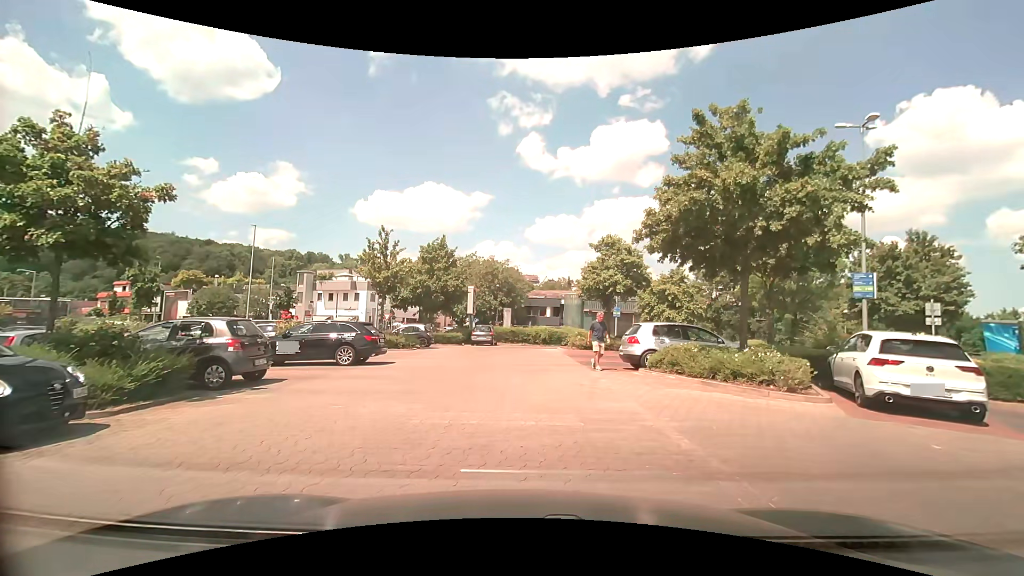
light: Day
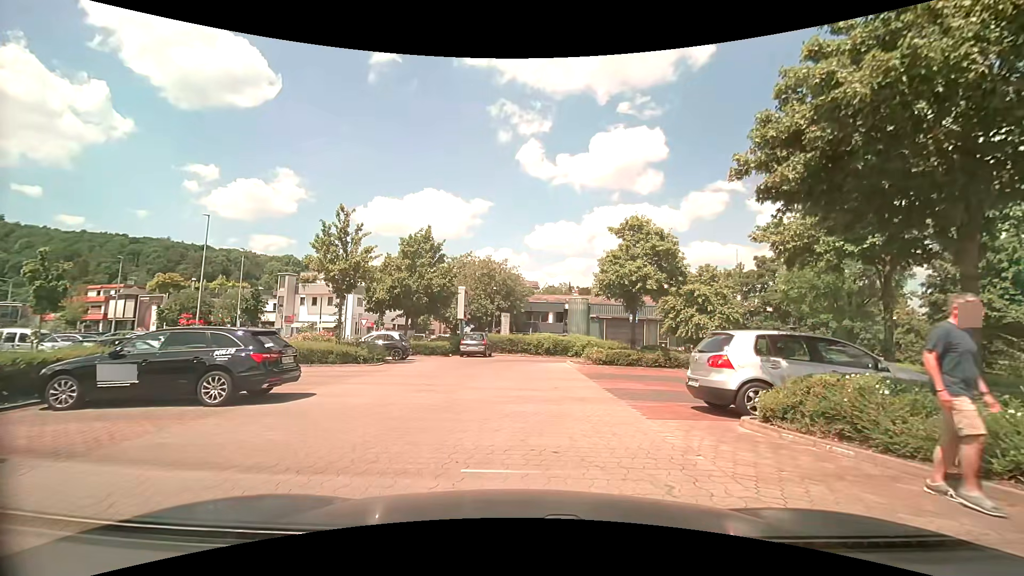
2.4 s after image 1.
(+0.2, +6.7) m; +1°
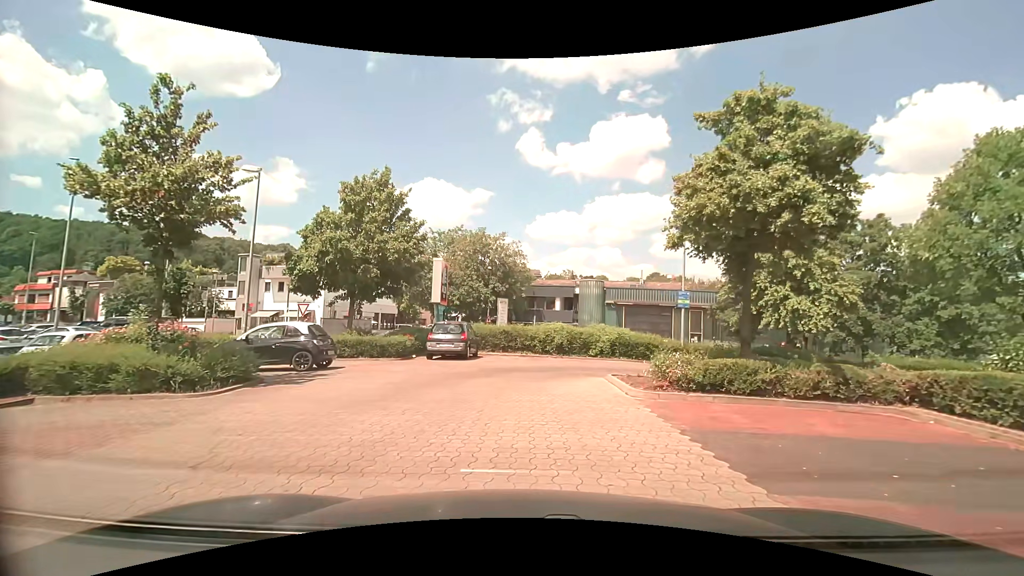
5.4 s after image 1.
(0.0, +11.3) m; 0°
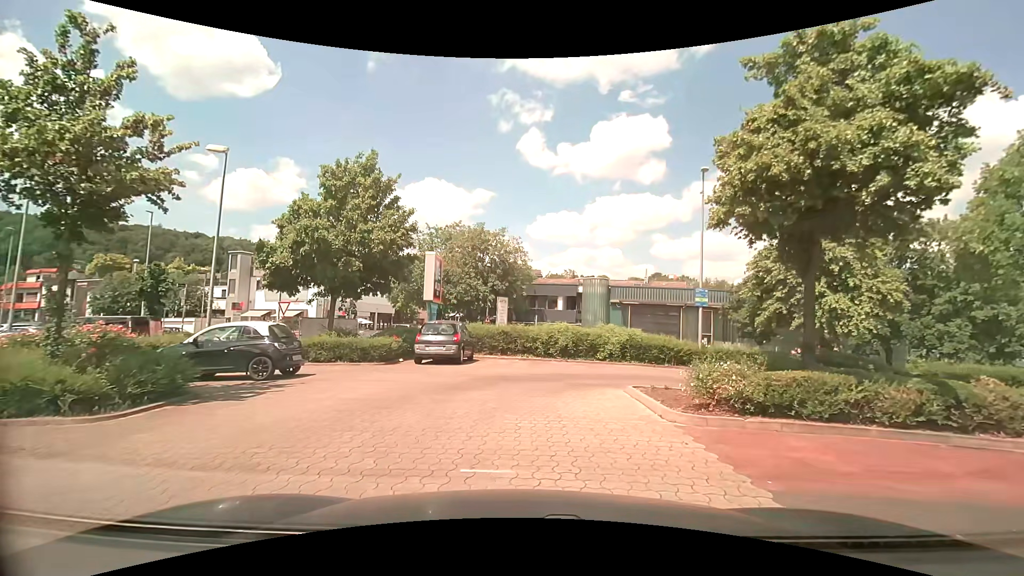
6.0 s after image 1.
(0.0, +2.4) m; 0°
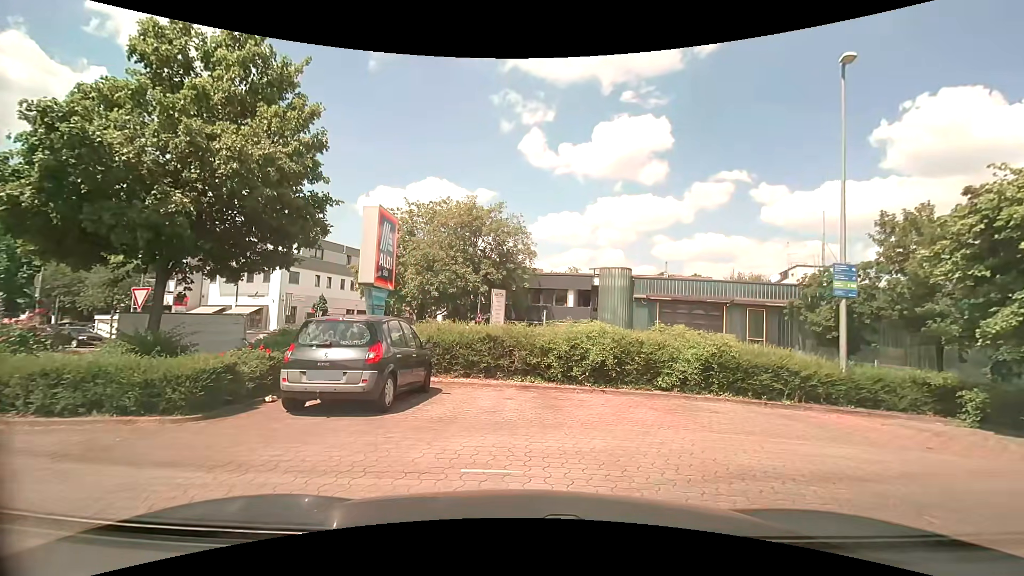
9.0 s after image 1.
(0.0, +9.9) m; -1°
